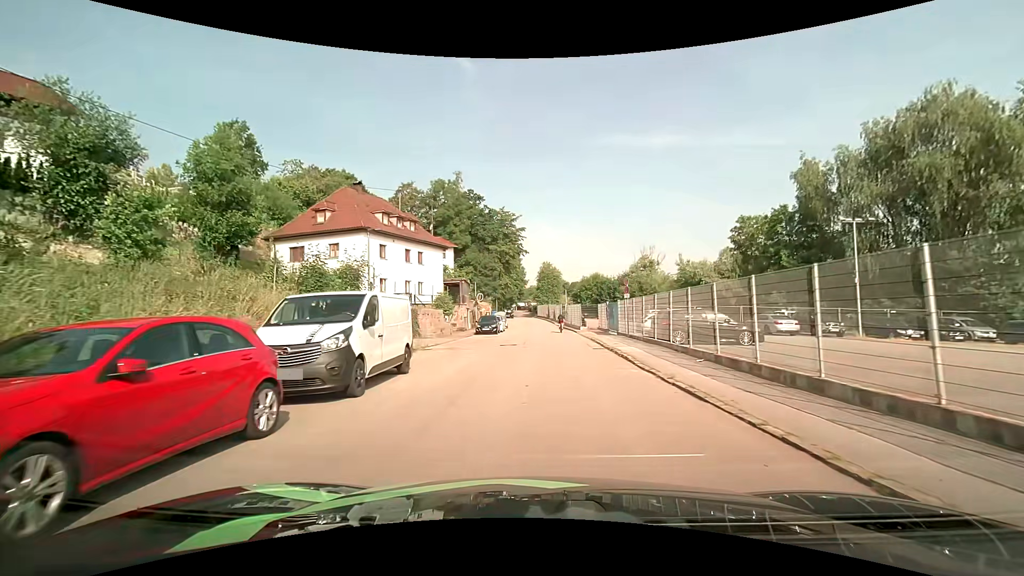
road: residential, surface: asphalt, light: Day
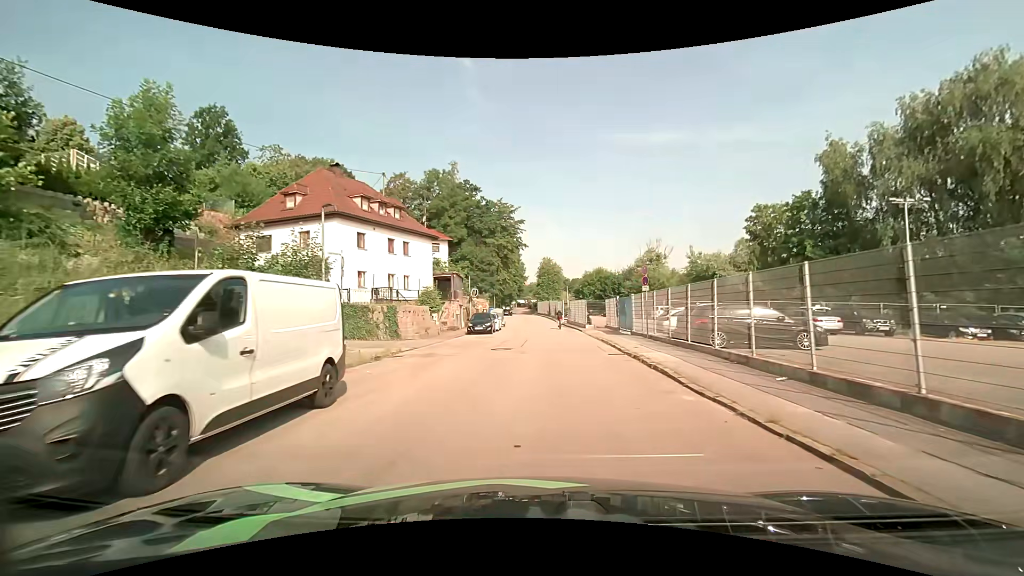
(0.0, +4.7) m; 0°
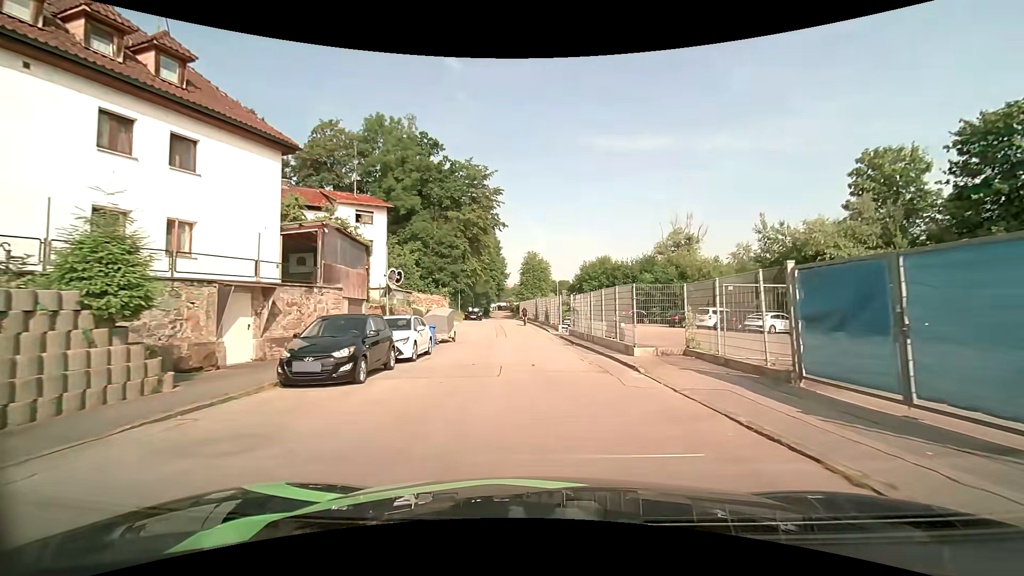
(+0.1, +23.4) m; +2°
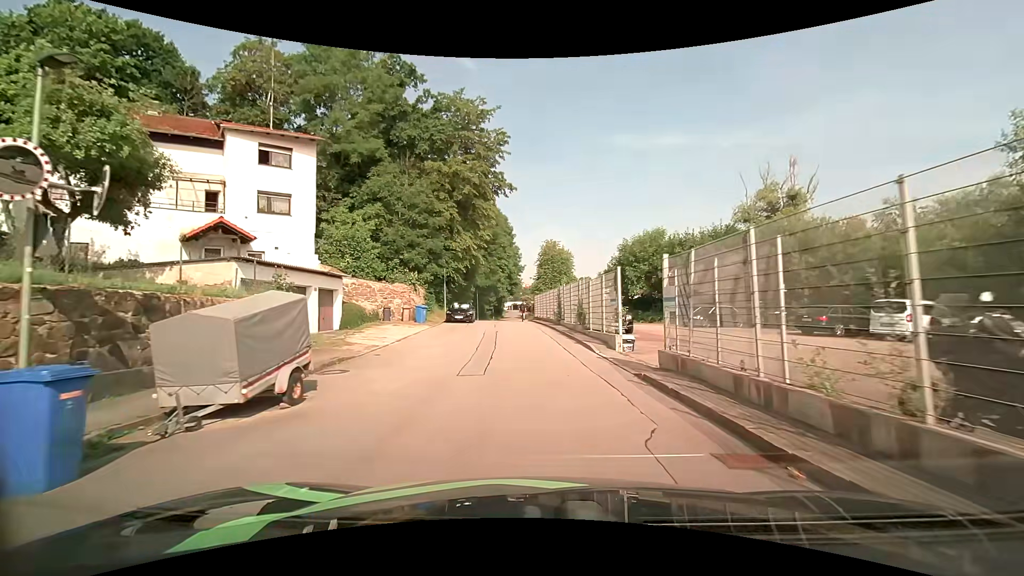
(-0.2, +18.8) m; -2°
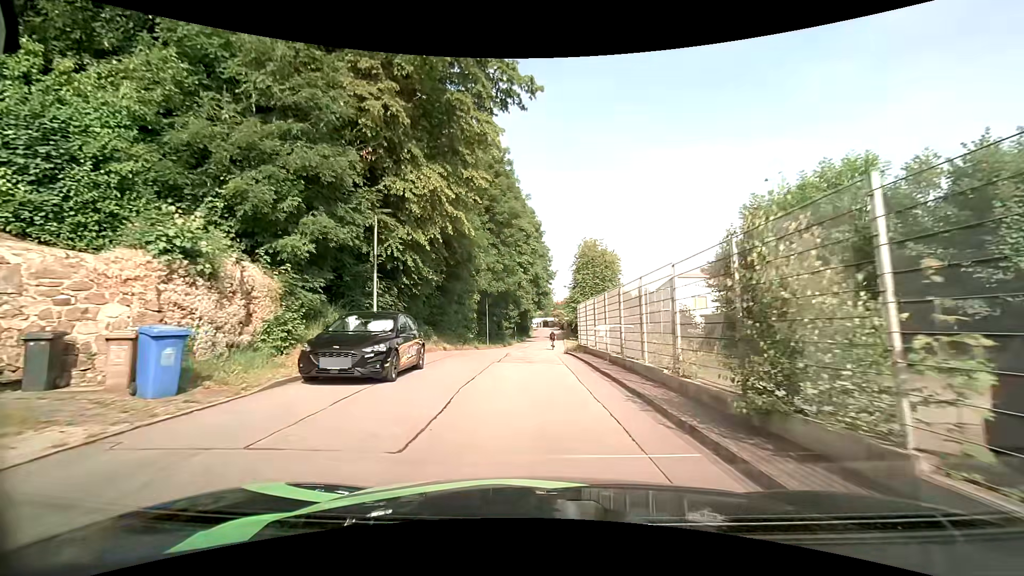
(-0.8, +23.1) m; -3°
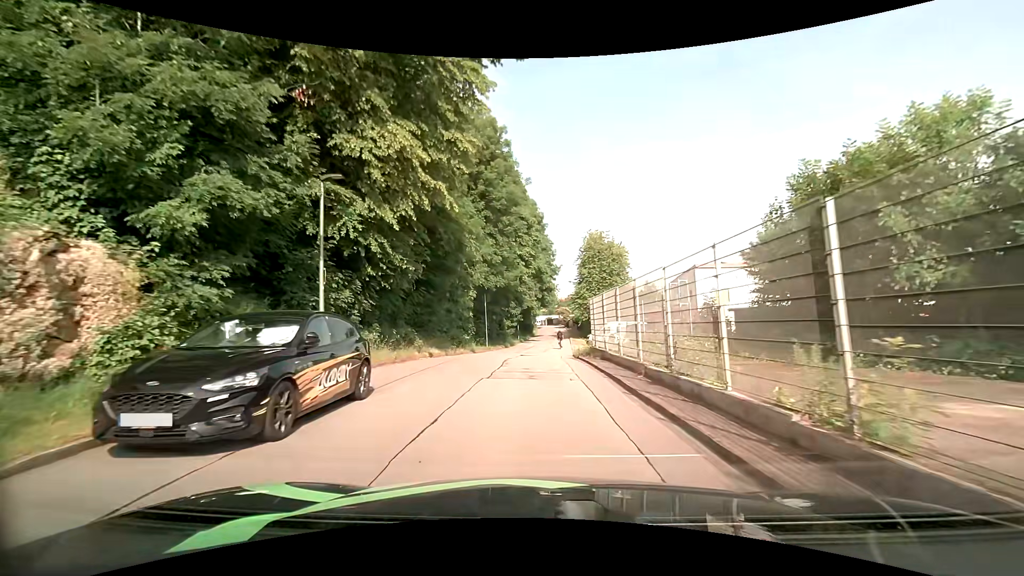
(0.0, +4.5) m; 0°
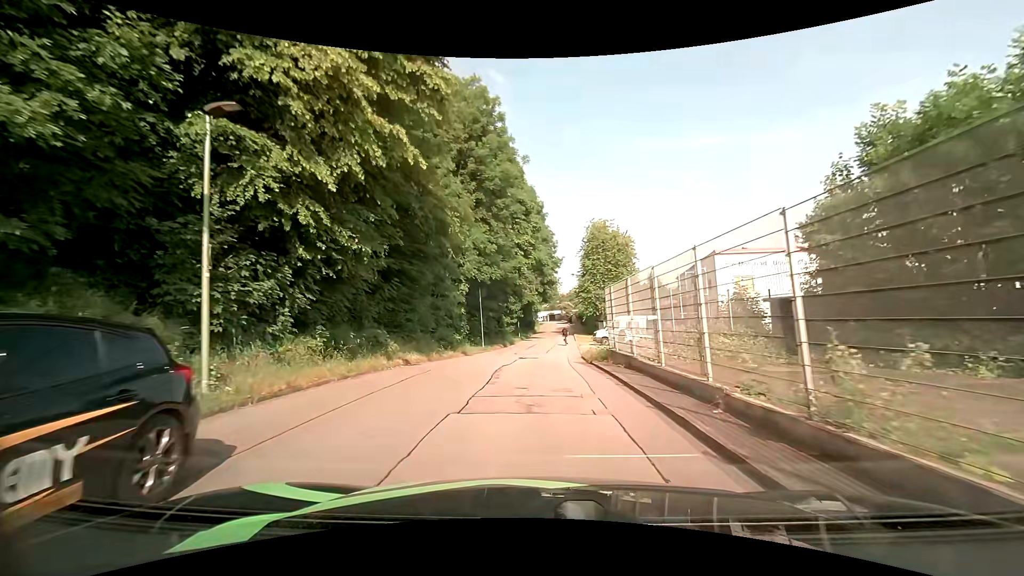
(0.0, +4.5) m; -1°
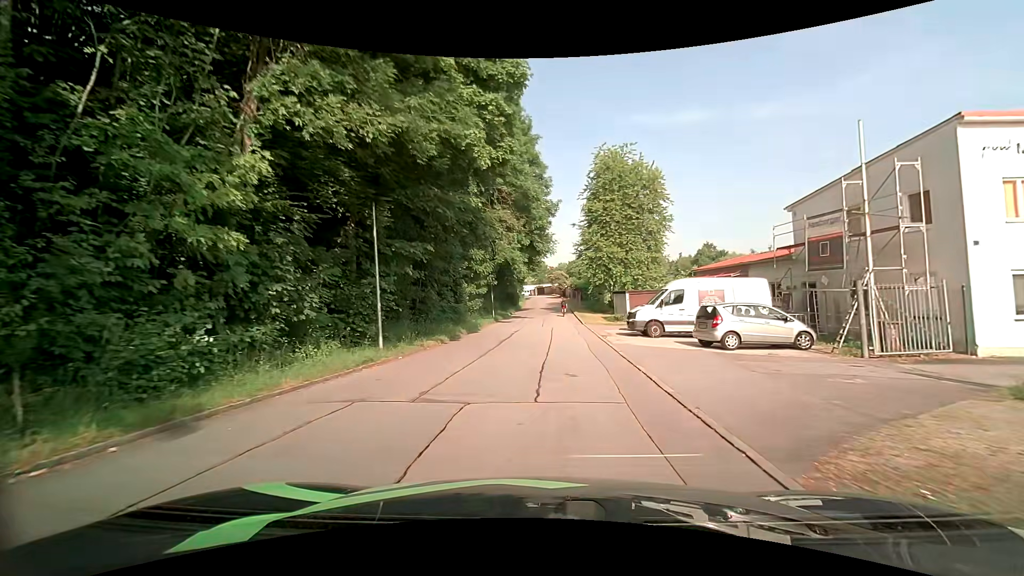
(+0.3, +22.6) m; +2°
(0, +10) (0, +20) (+1, +30) (+1, +40) (+1, +50) (+2, +60) (+2, +70) (+2, +80) (+2, +90) (+1, +100) m
